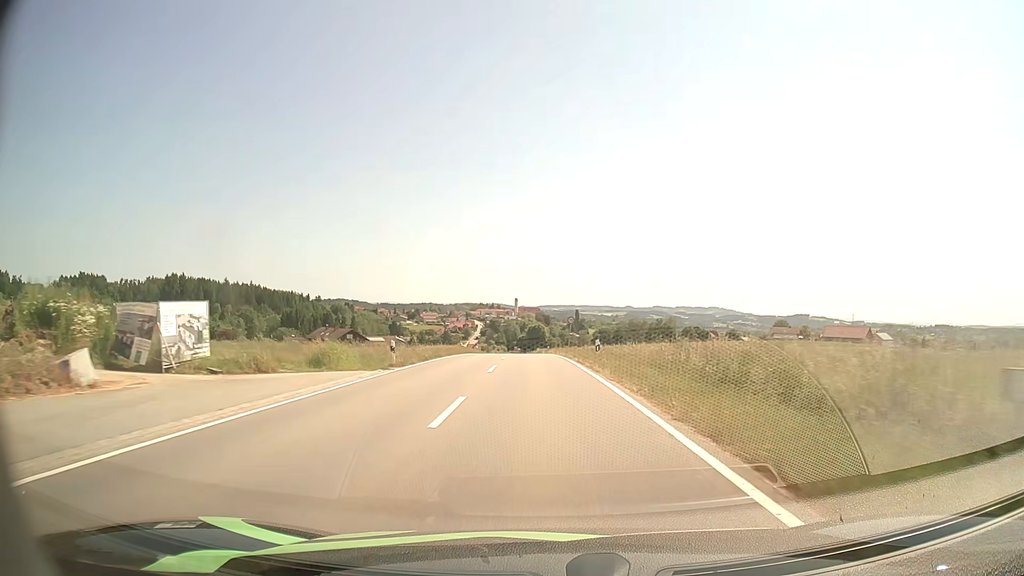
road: tertiary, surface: asphalt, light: Day
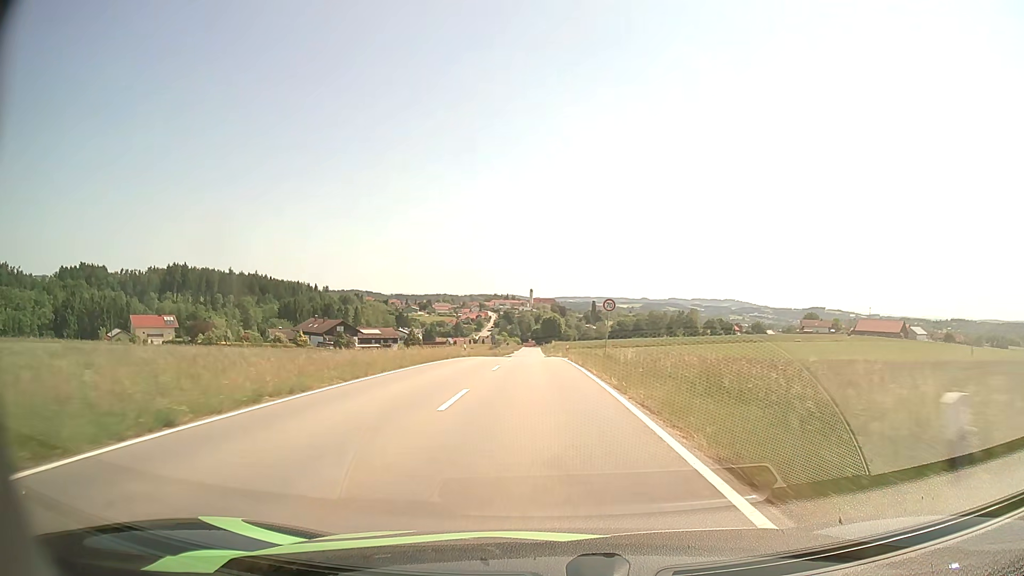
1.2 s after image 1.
(-0.2, +22.6) m; -1°
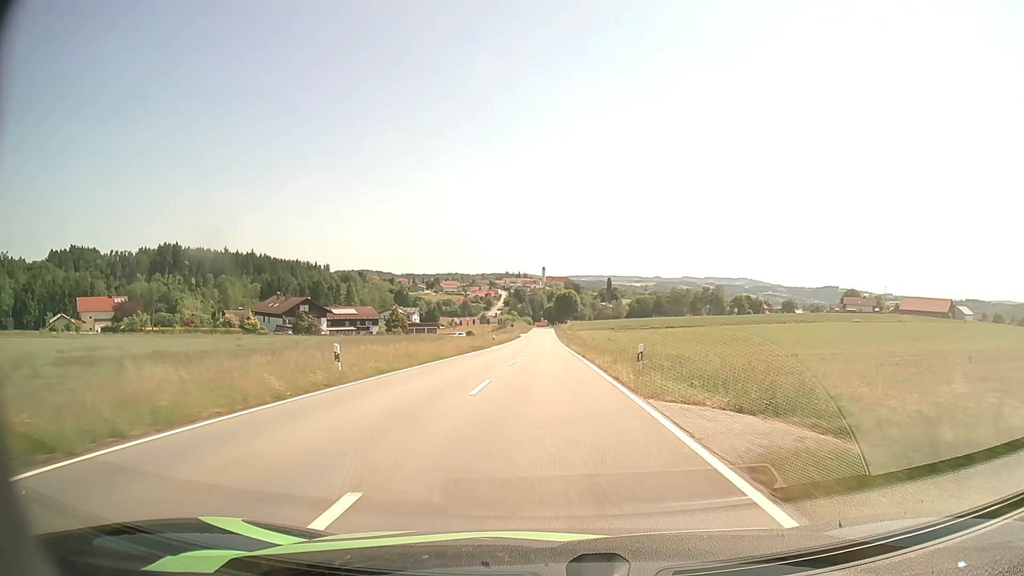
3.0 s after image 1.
(-0.5, +34.5) m; -1°
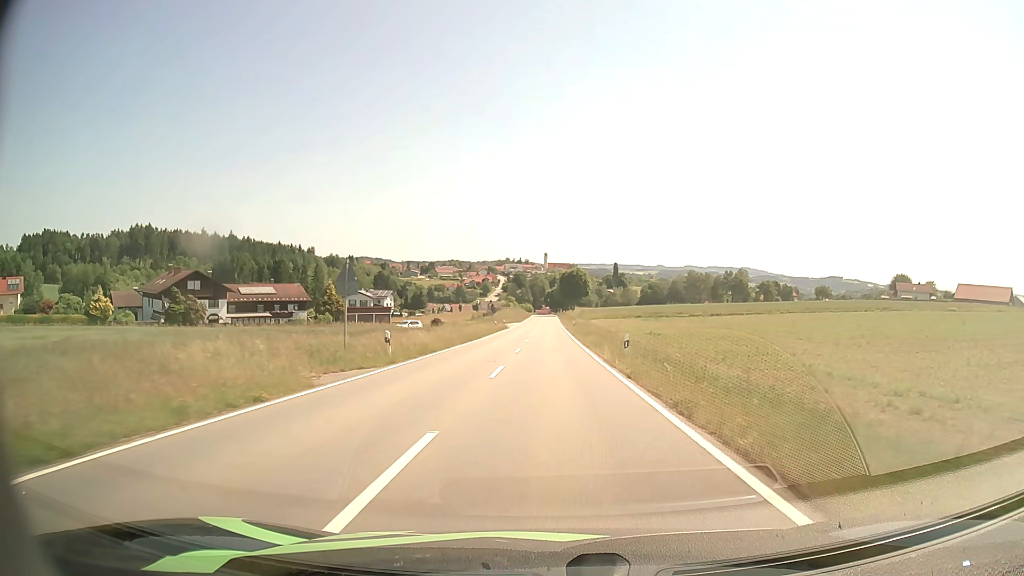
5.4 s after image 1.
(-0.1, +46.5) m; 0°
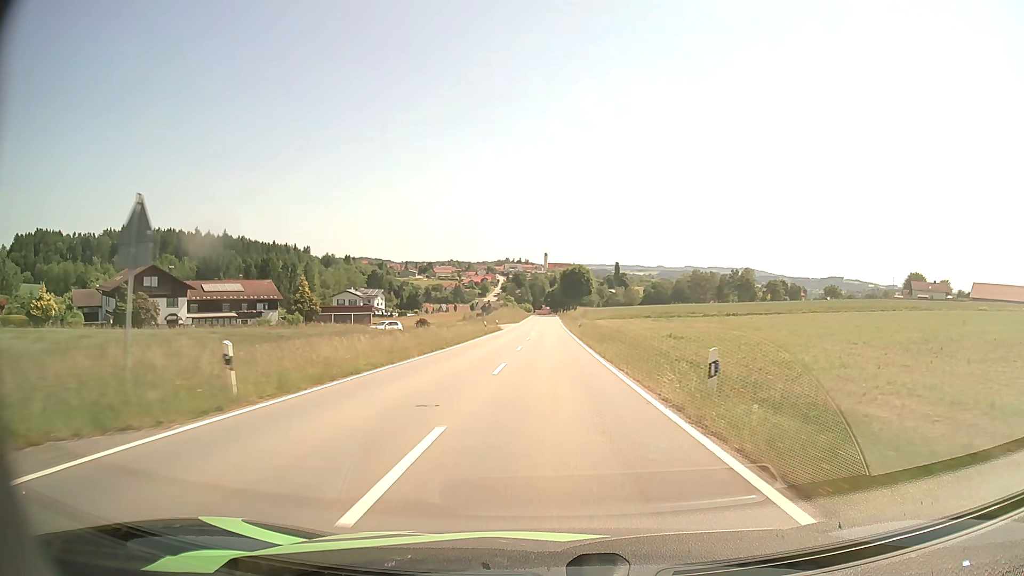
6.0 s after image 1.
(0.0, +11.6) m; 0°
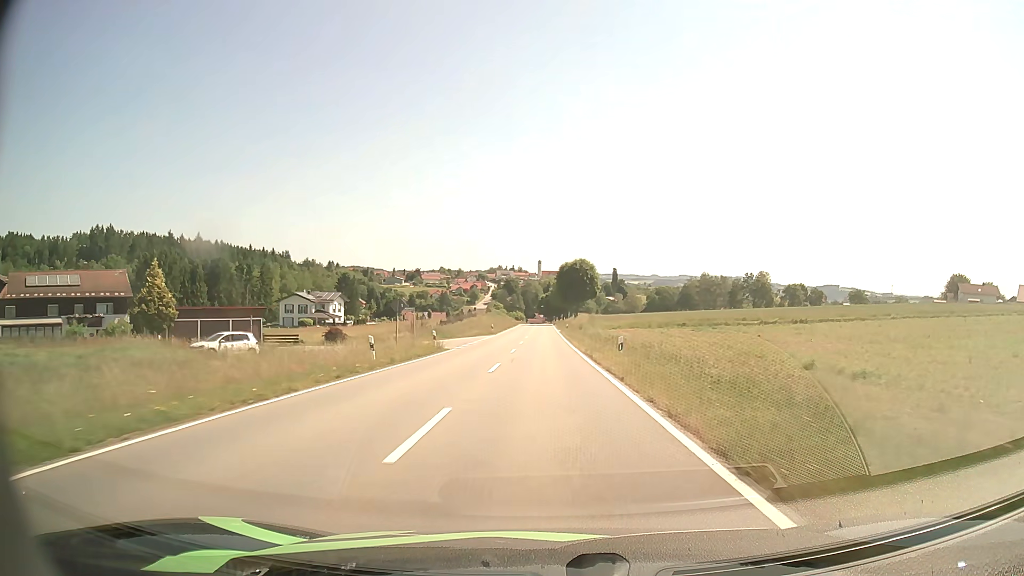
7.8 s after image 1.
(+0.2, +35.4) m; 0°
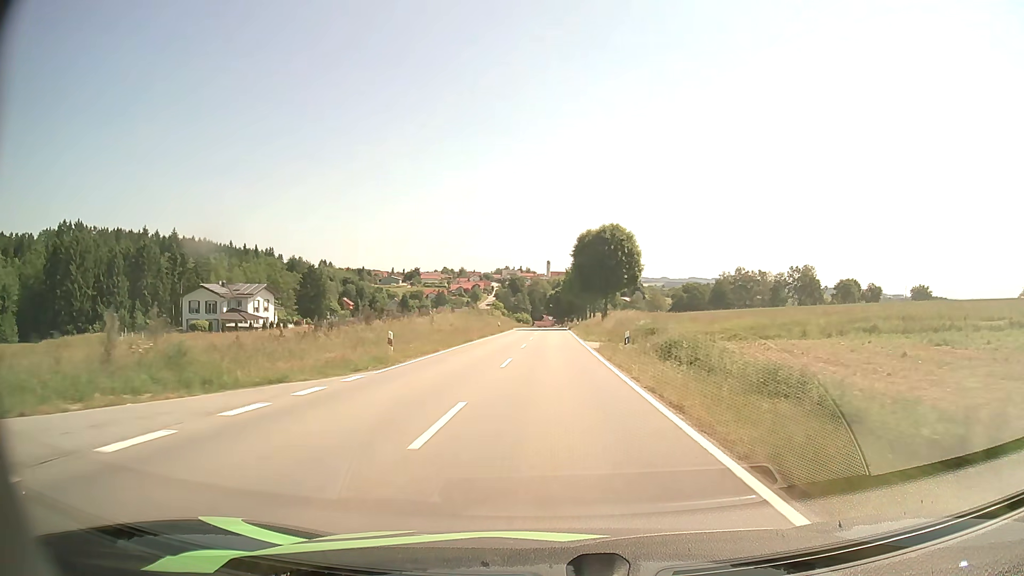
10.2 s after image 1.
(-0.3, +48.6) m; -1°
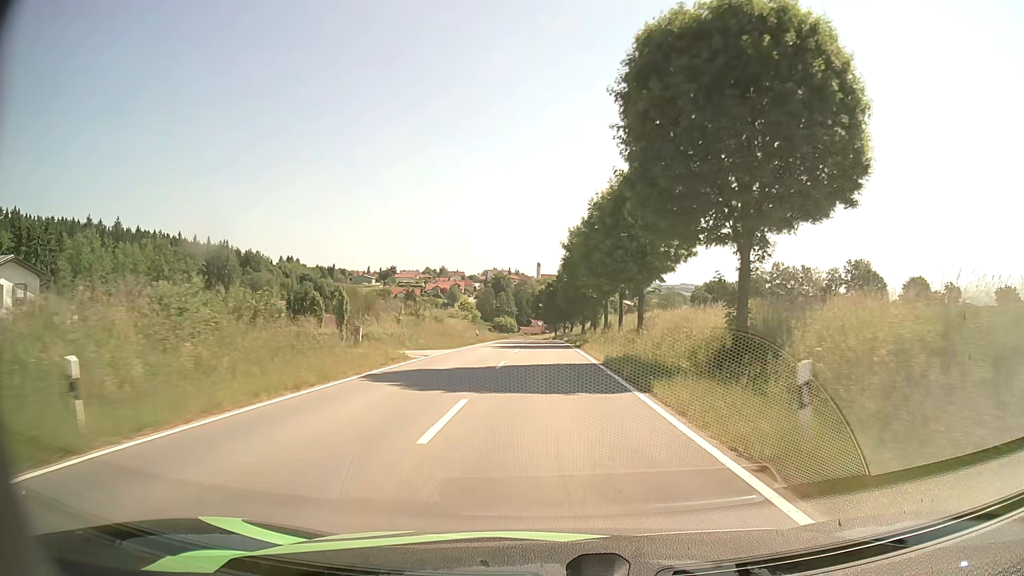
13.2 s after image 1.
(+0.2, +60.9) m; +1°
(0, +10) (0, +20) (0, +30) (0, +40) (0, +50) (0, +60) (0, +70) (0, +80) (-1, +90) (-1, +100) m
